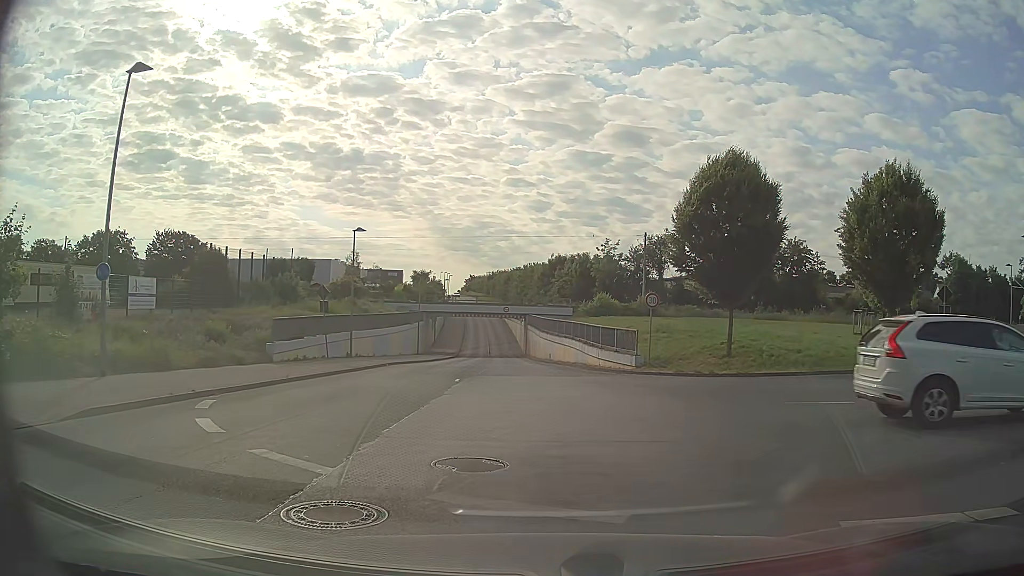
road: unclassified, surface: asphalt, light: Day
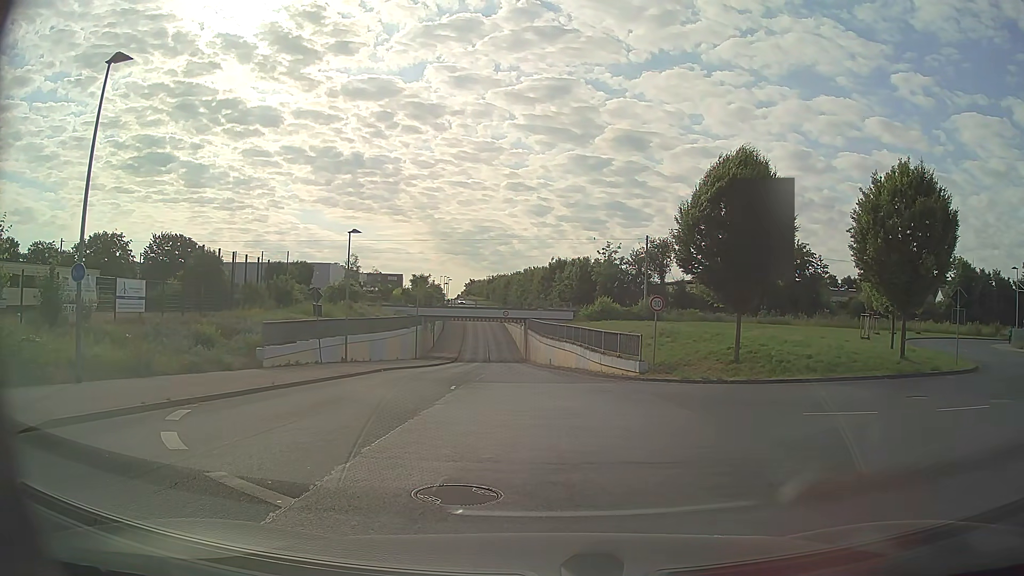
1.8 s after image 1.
(0.0, +1.0) m; 0°
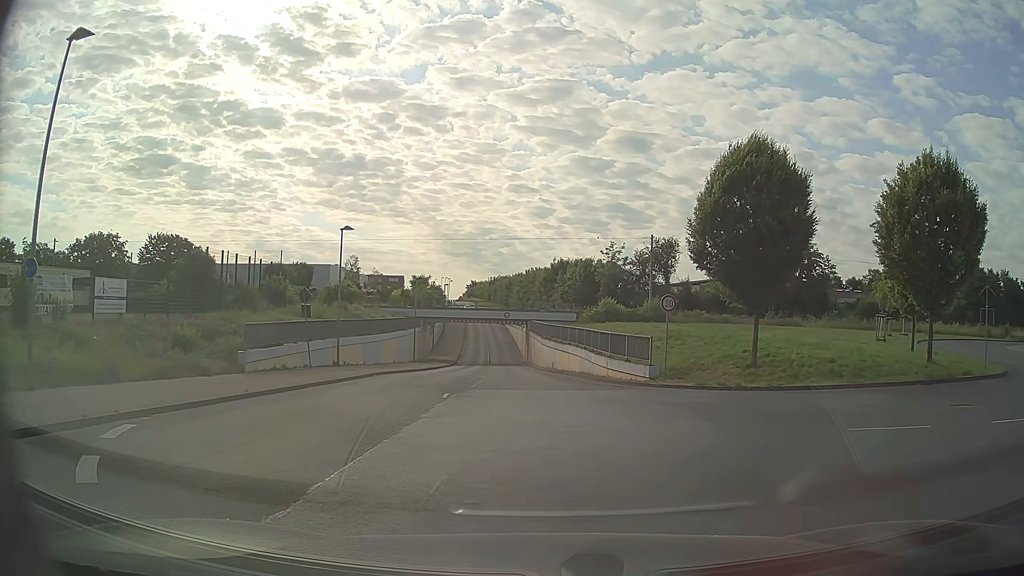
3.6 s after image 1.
(0.0, +2.1) m; +1°
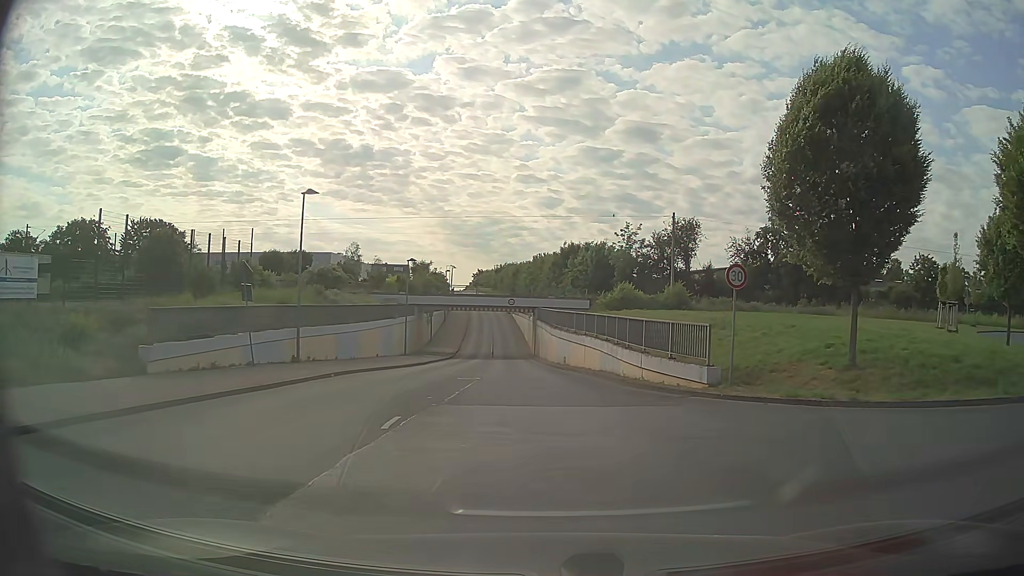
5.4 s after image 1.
(-0.2, +7.7) m; -1°
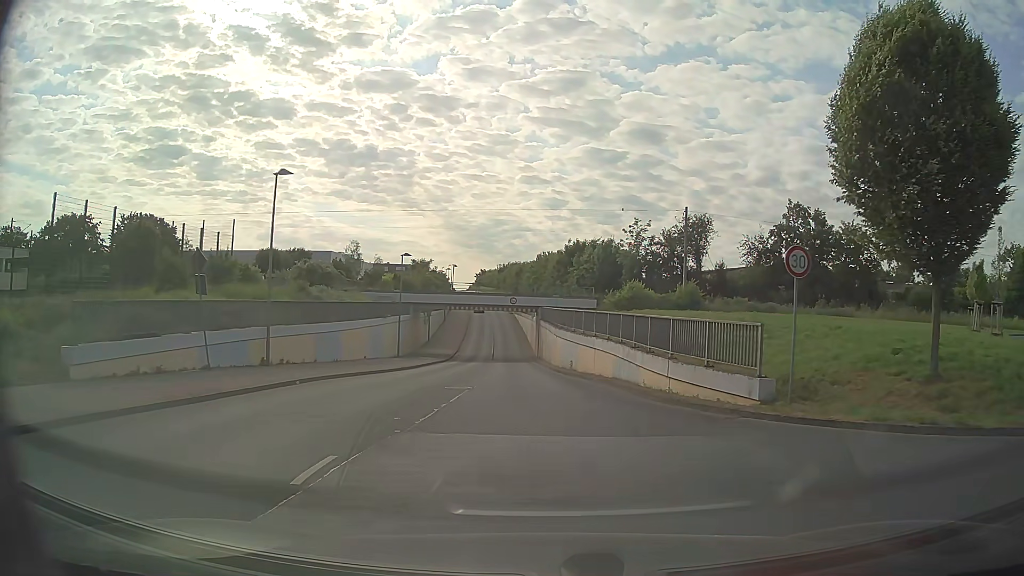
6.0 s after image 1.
(0.0, +3.9) m; -1°
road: tertiary
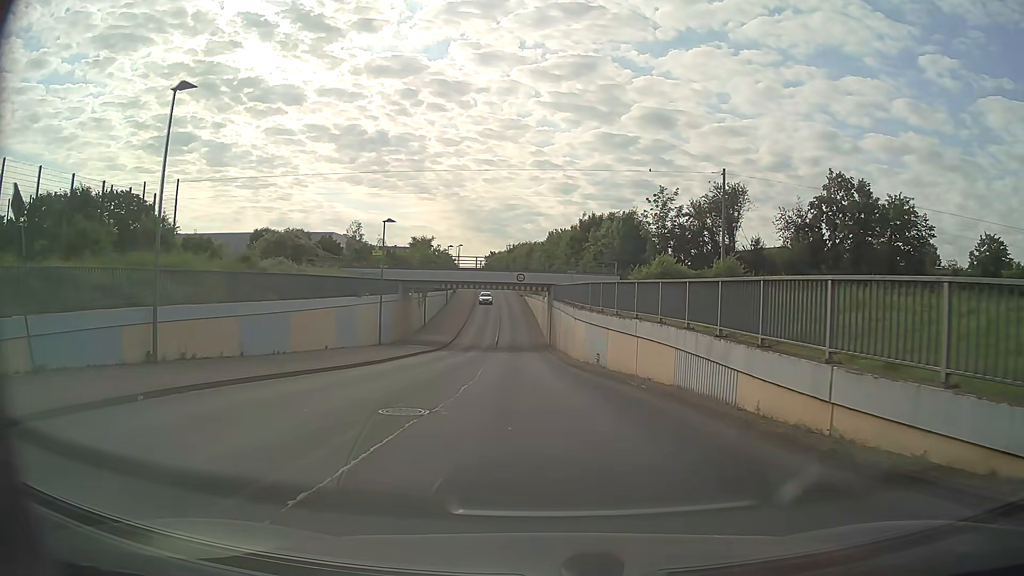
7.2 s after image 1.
(0.0, +9.1) m; -1°
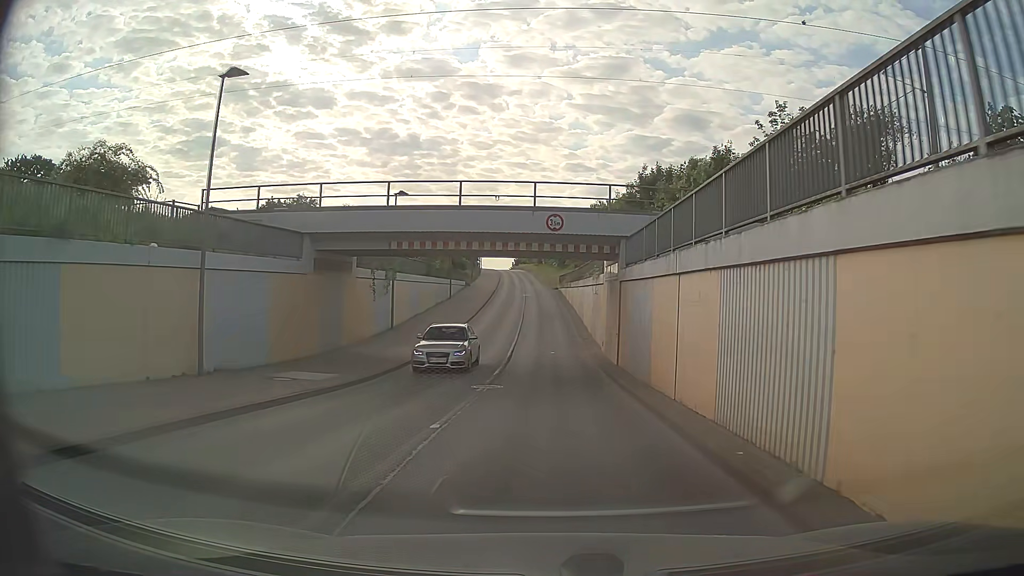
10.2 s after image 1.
(-0.6, +25.5) m; -3°
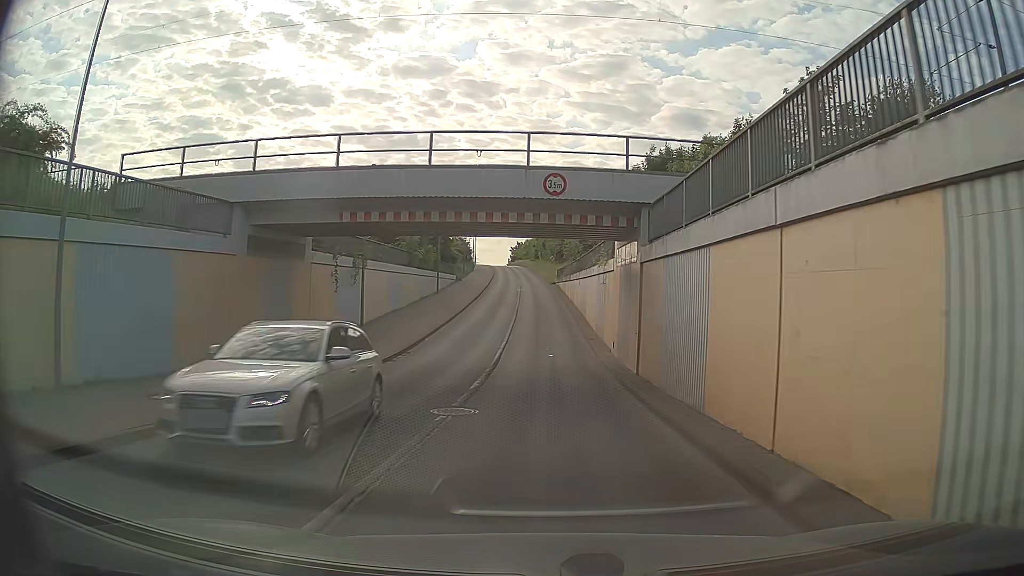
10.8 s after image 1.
(+0.1, +5.5) m; +1°
